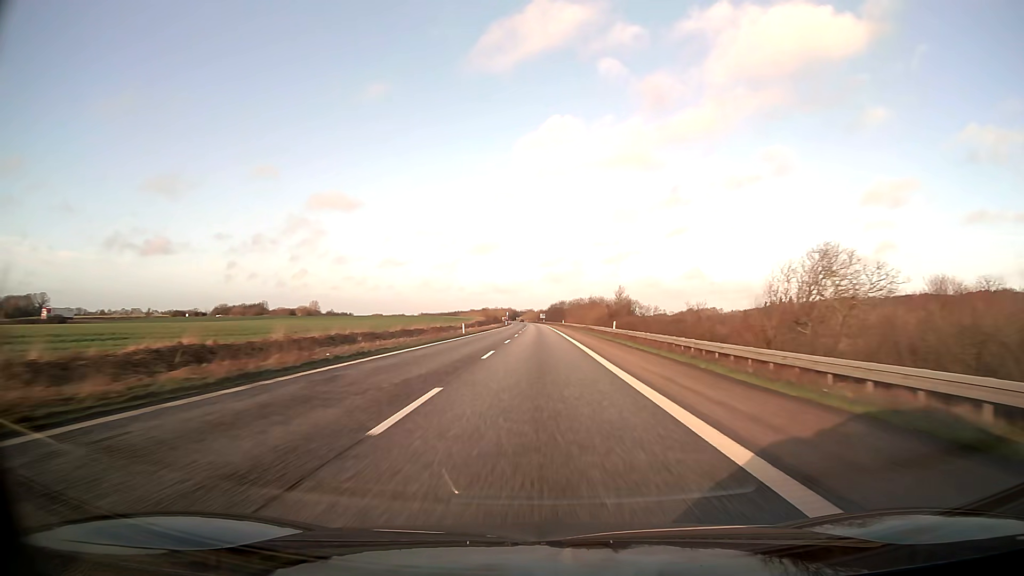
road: motorway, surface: asphalt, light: Day
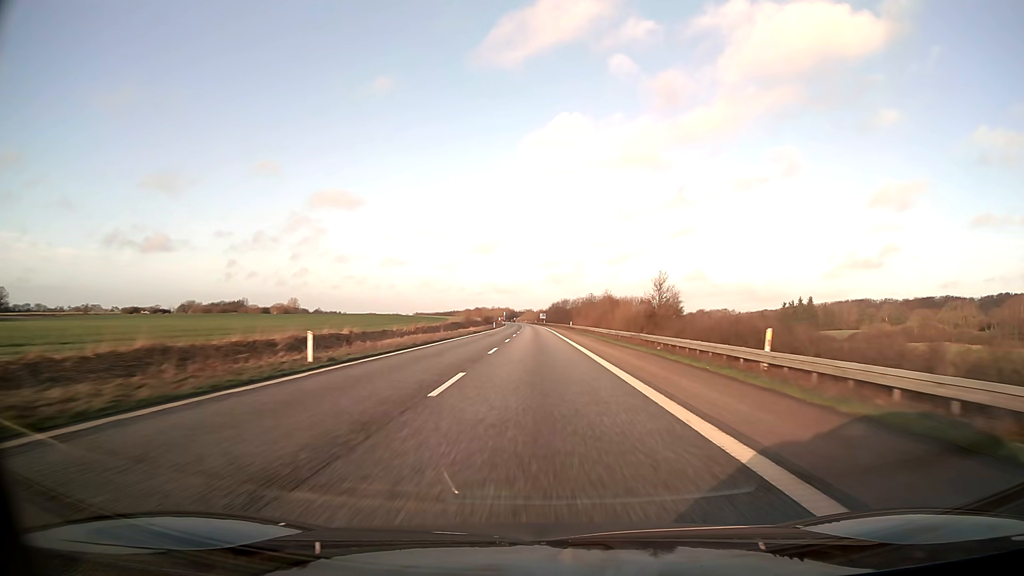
(0.0, +41.2) m; 0°
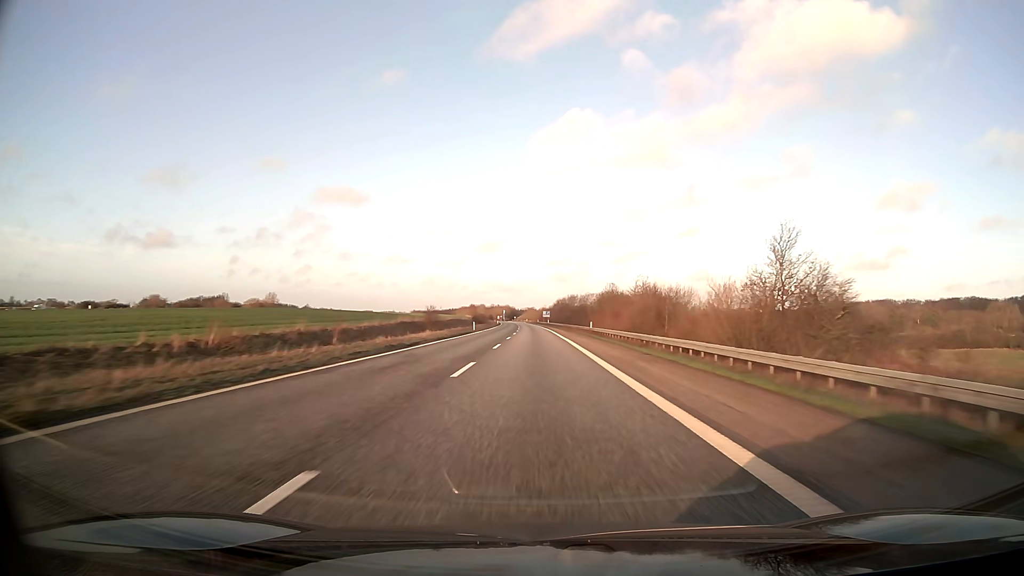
(-0.1, +41.2) m; 0°
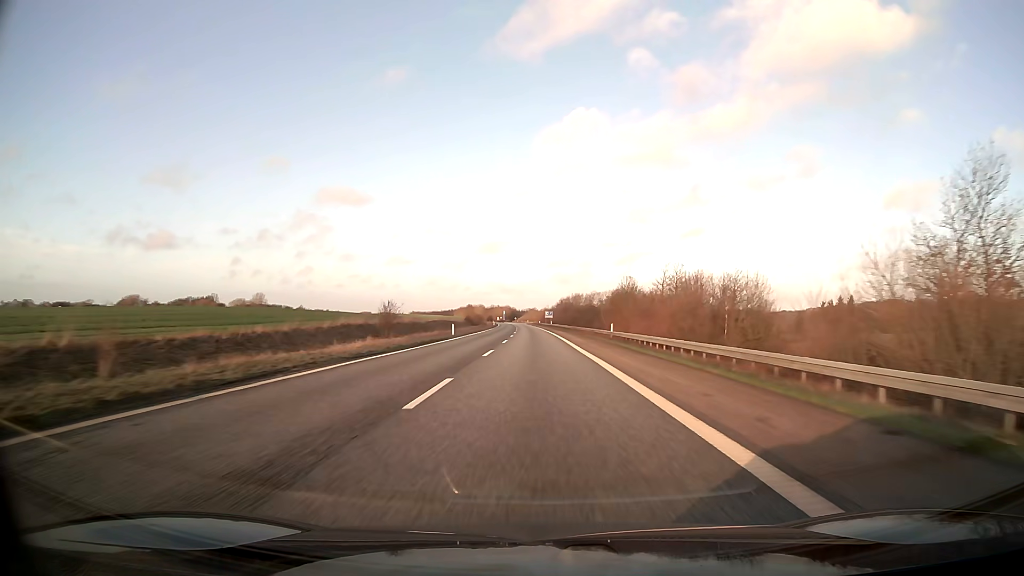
(0.0, +20.6) m; 0°
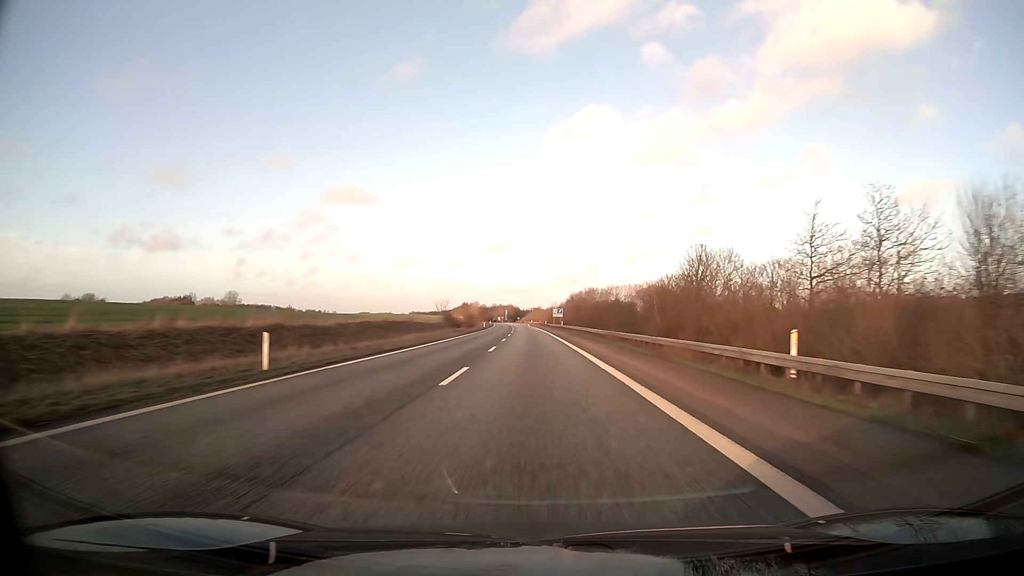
(-0.1, +41.2) m; 0°
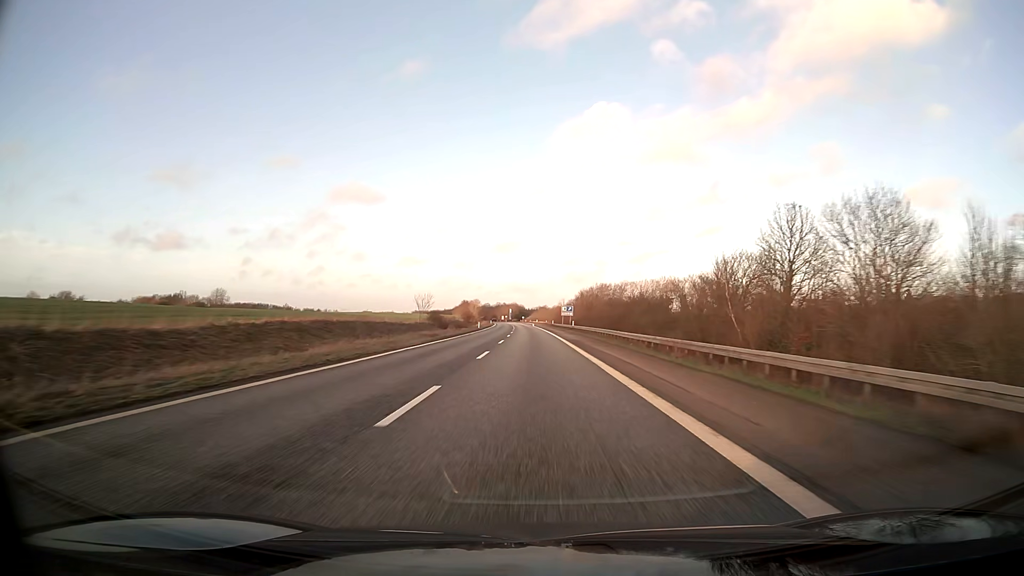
(-0.1, +20.6) m; 0°
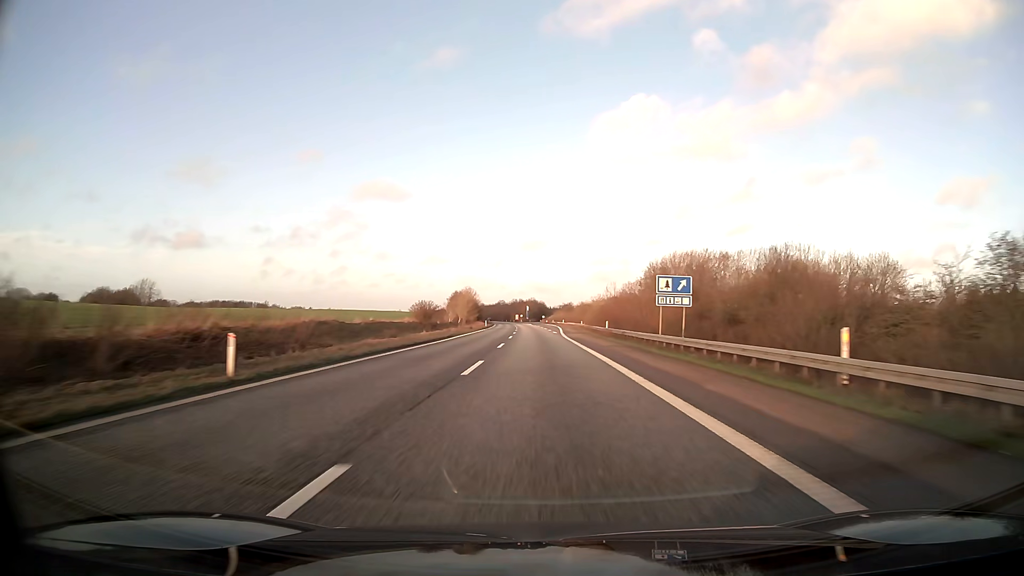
(-1.4, +82.5) m; -2°
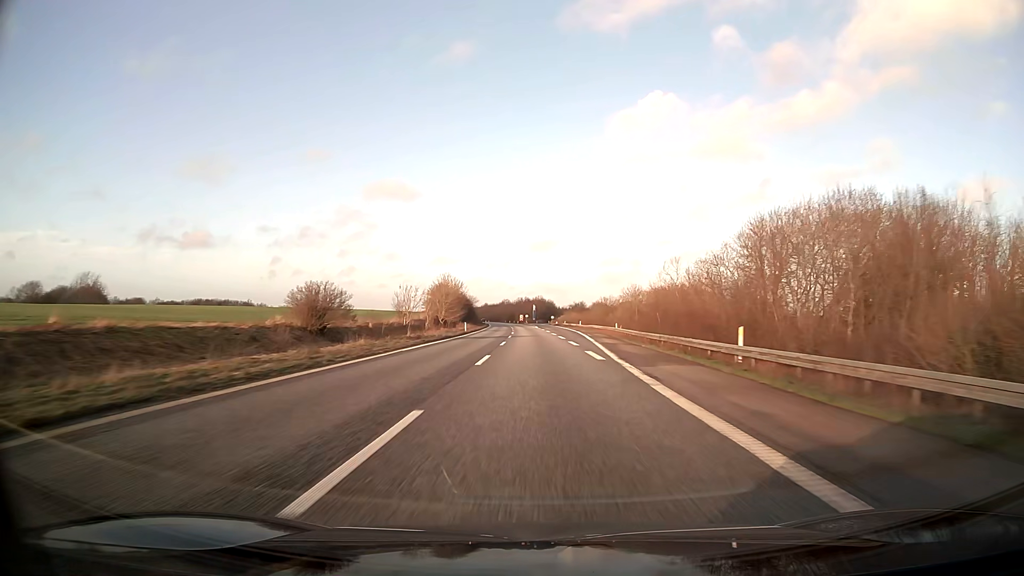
(-0.3, +41.3) m; -1°
(0, +10) (0, +20) (0, +30) (0, +40) (0, +50) (-1, +60) (-1, +70) (-1, +80) (-1, +90) (-2, +100) m
